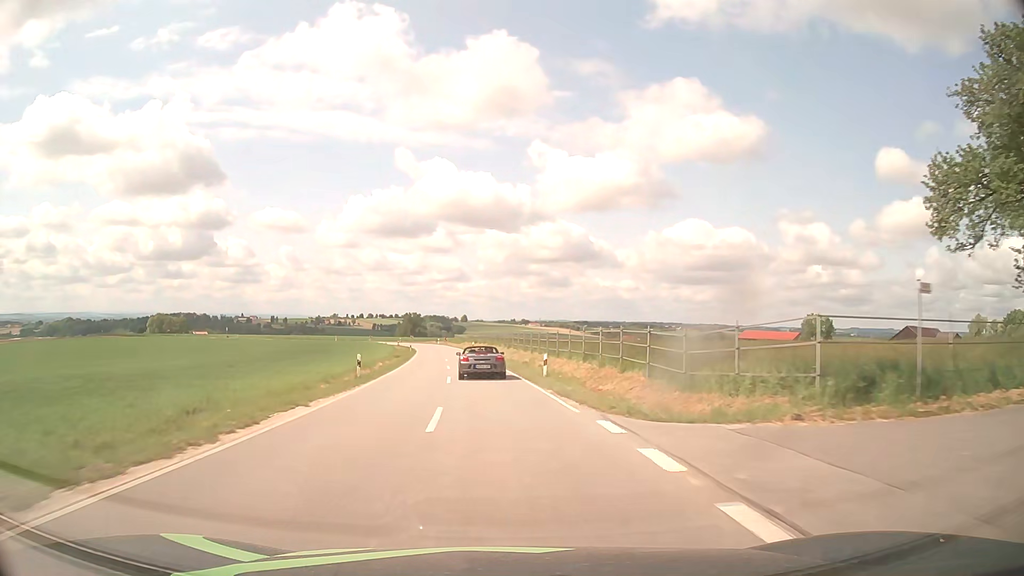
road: tertiary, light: Day
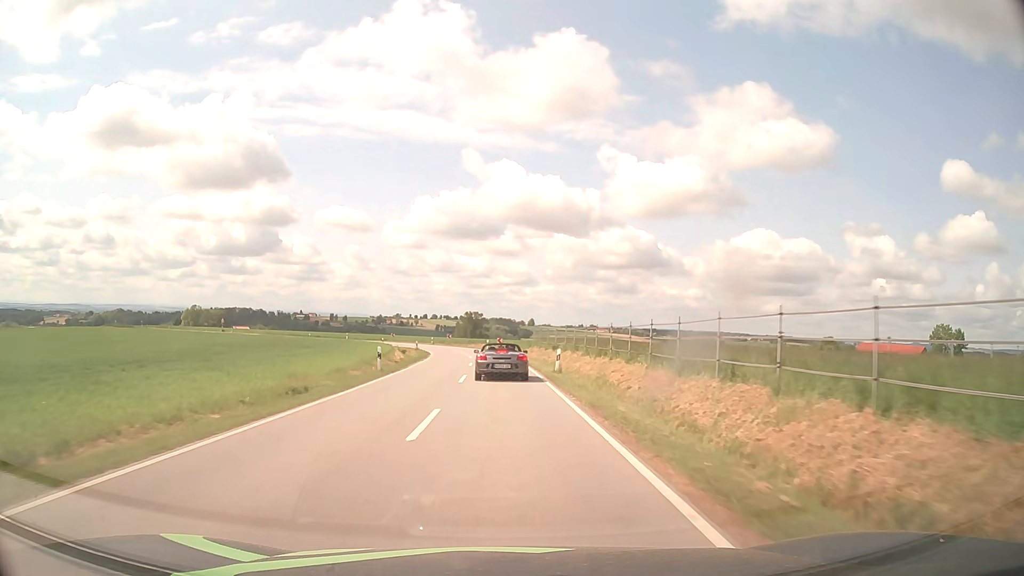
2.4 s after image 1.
(-3.4, +49.7) m; -6°
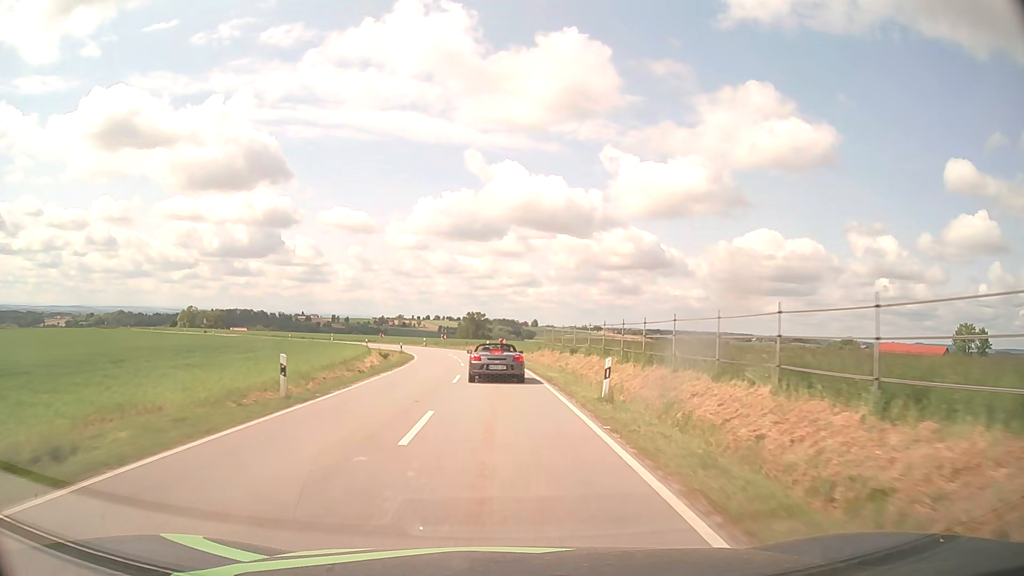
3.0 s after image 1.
(0.0, +12.1) m; 0°
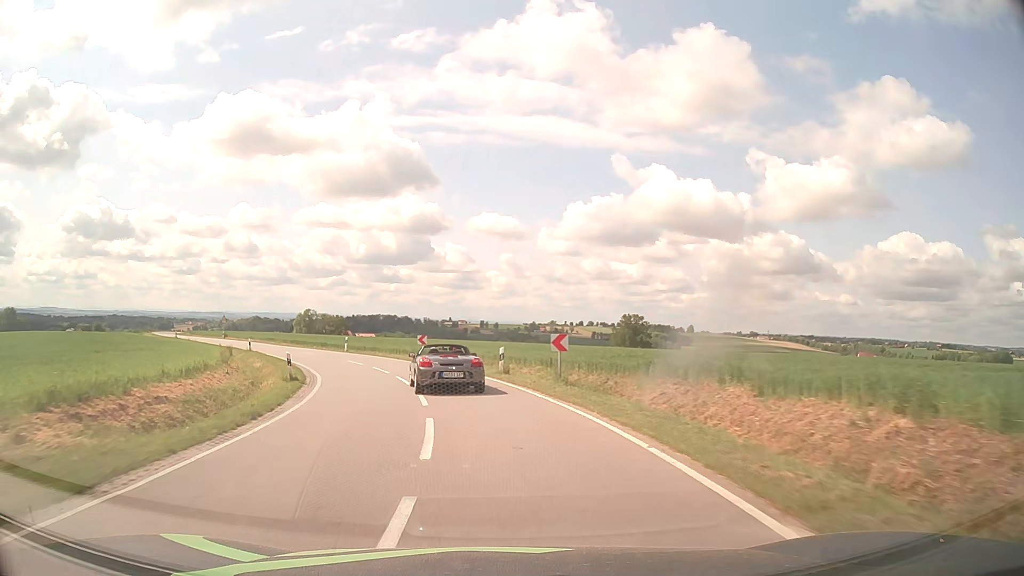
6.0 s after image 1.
(-3.4, +54.3) m; -12°
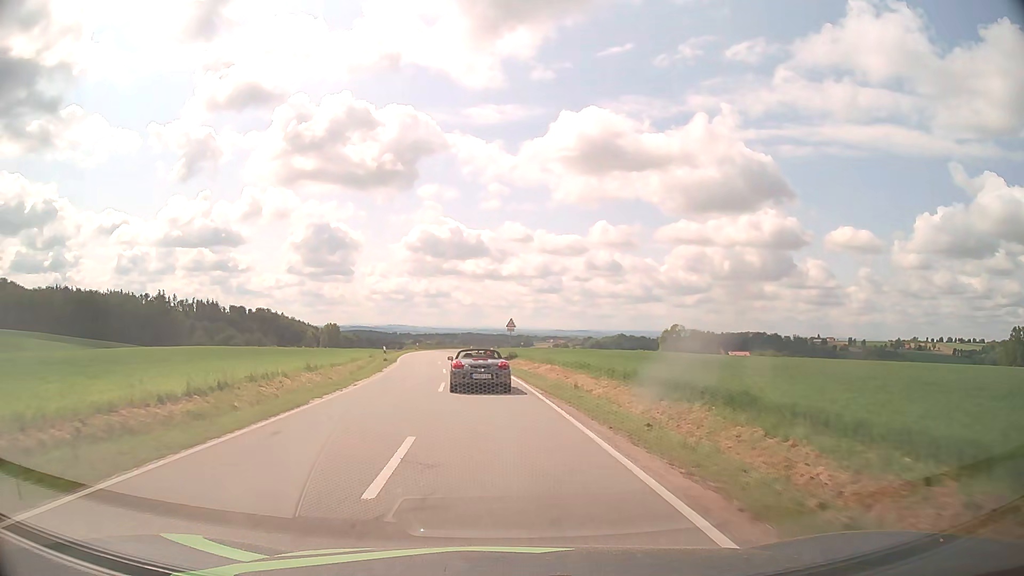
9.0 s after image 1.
(-13.8, +47.8) m; -31°
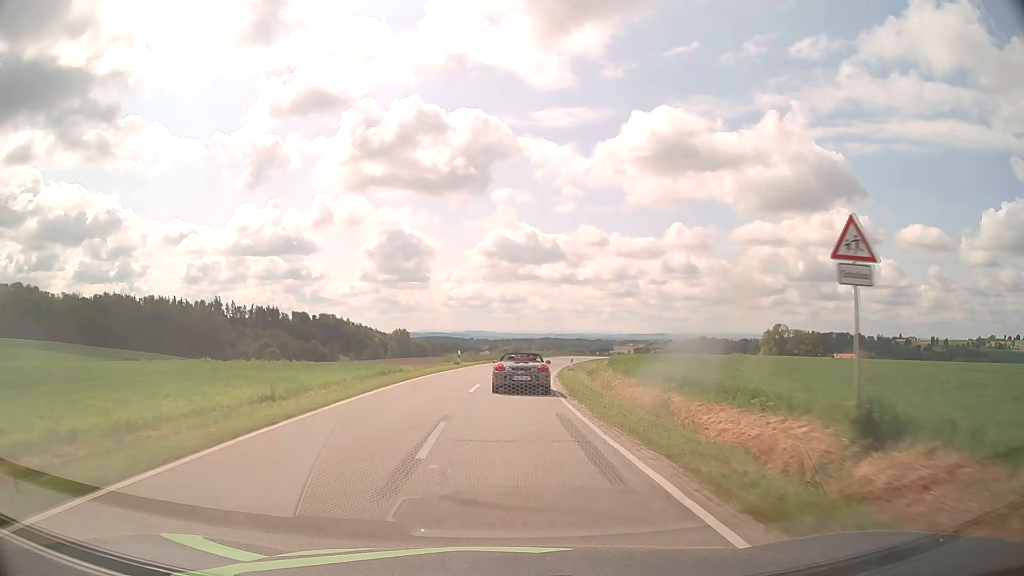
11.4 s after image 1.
(-4.0, +46.3) m; -7°
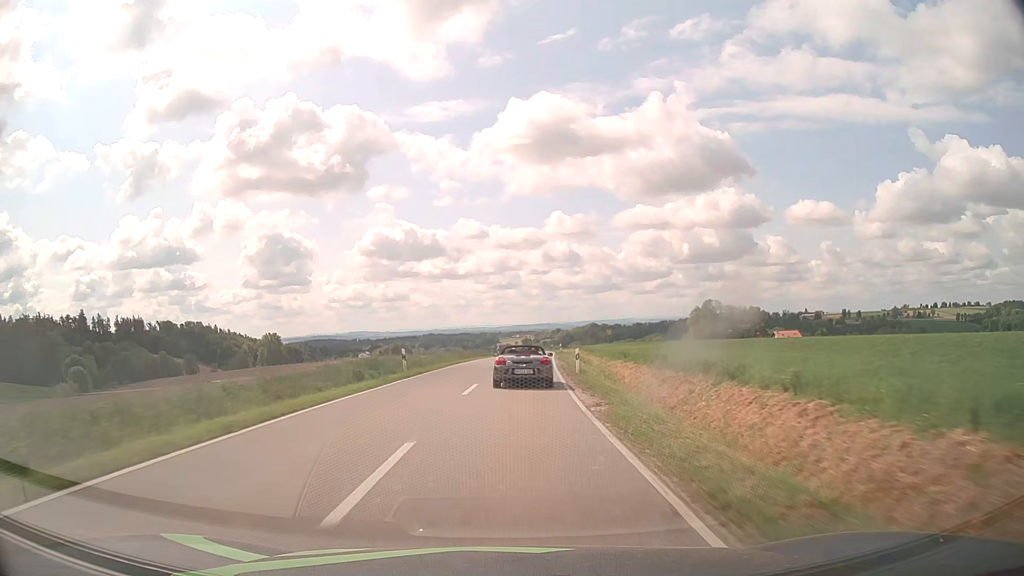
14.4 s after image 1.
(+4.4, +63.3) m; +9°
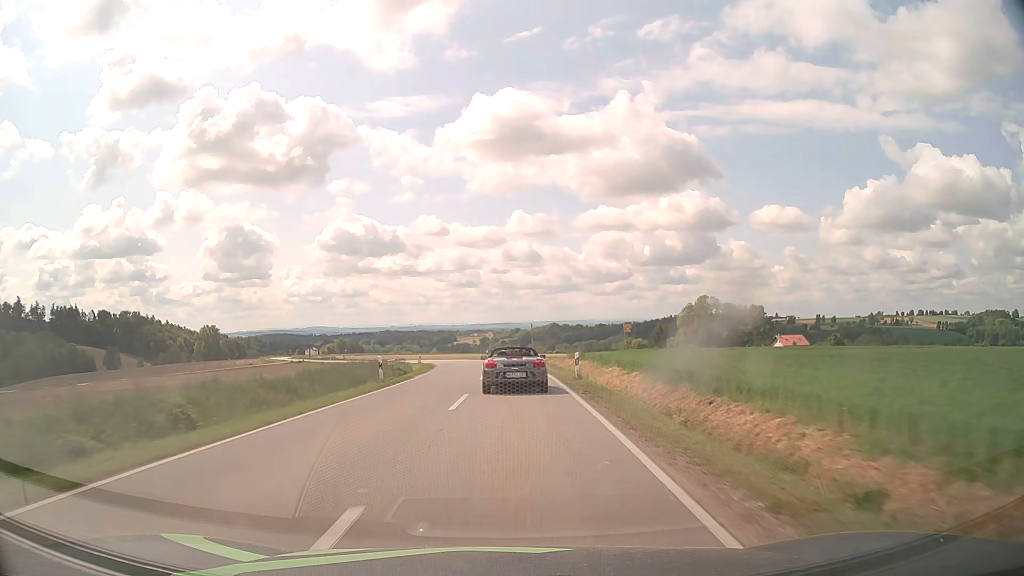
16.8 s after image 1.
(+2.2, +51.5) m; +4°
(0, +10) (0, +20) (0, +30) (0, +40) (-1, +50) (-2, +60) (-4, +70) (-6, +80) (-8, +89) (-12, +99) m
